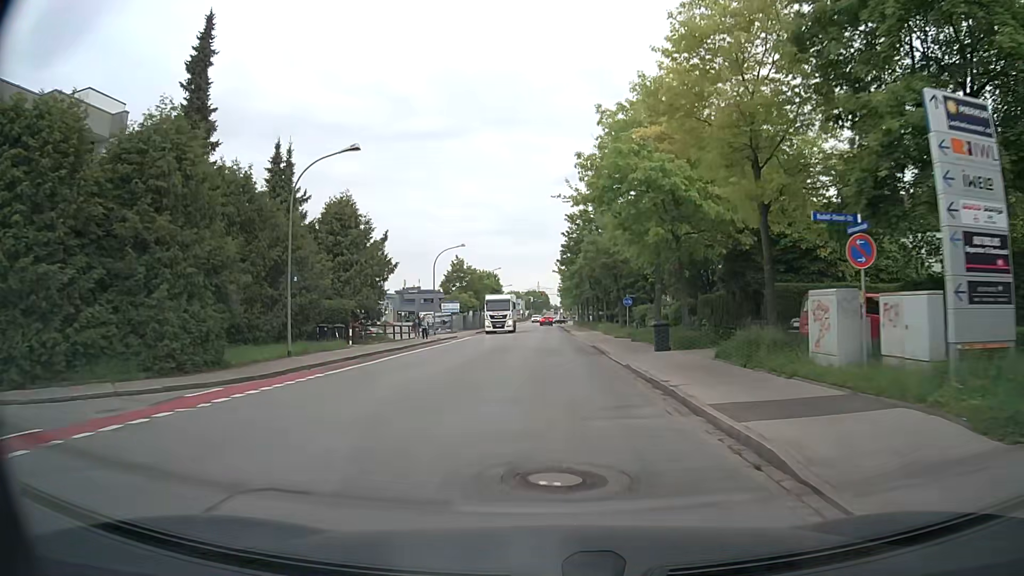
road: tertiary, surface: asphalt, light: Day
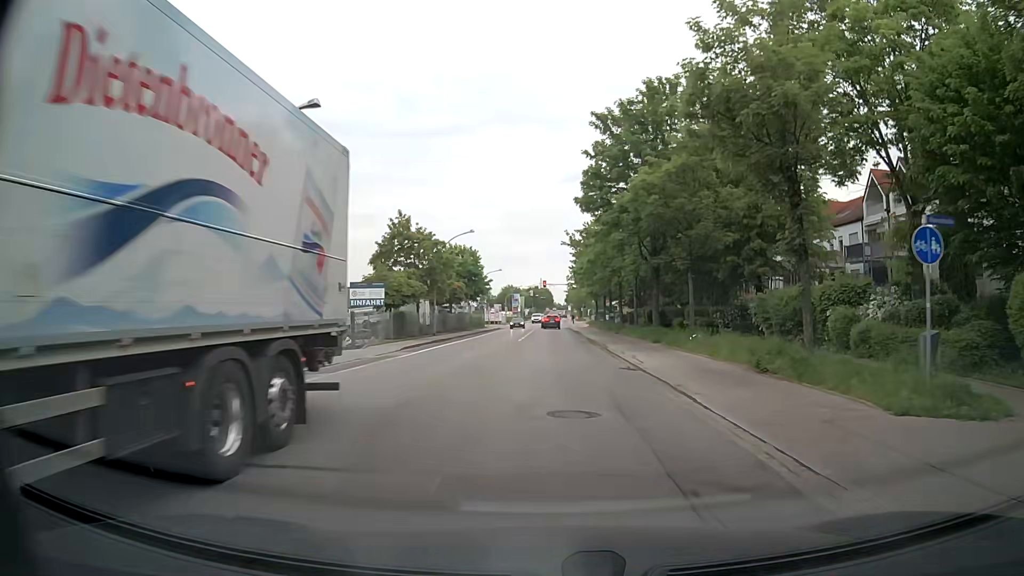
(-0.4, +36.9) m; 0°
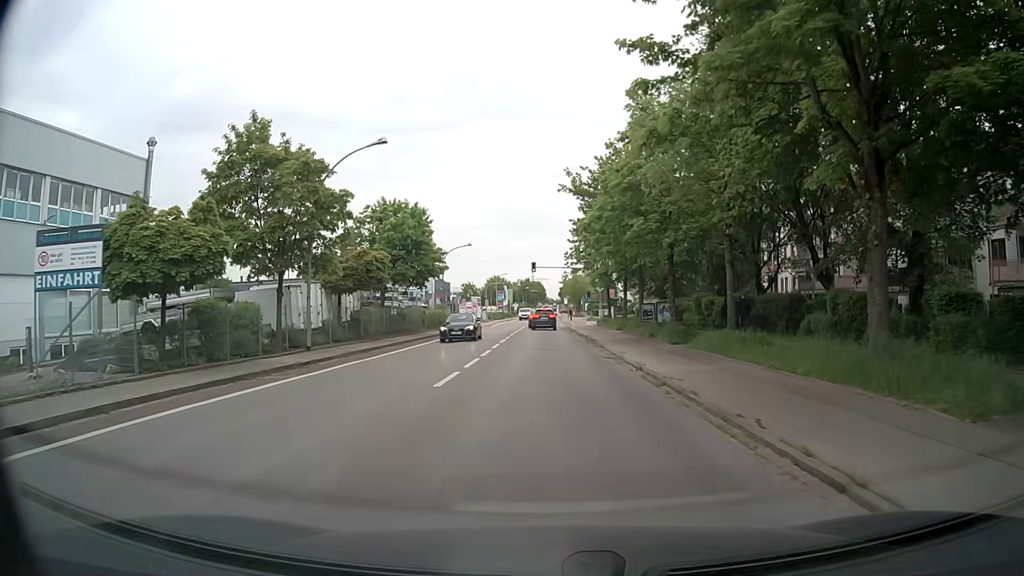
(+0.1, +25.9) m; +1°
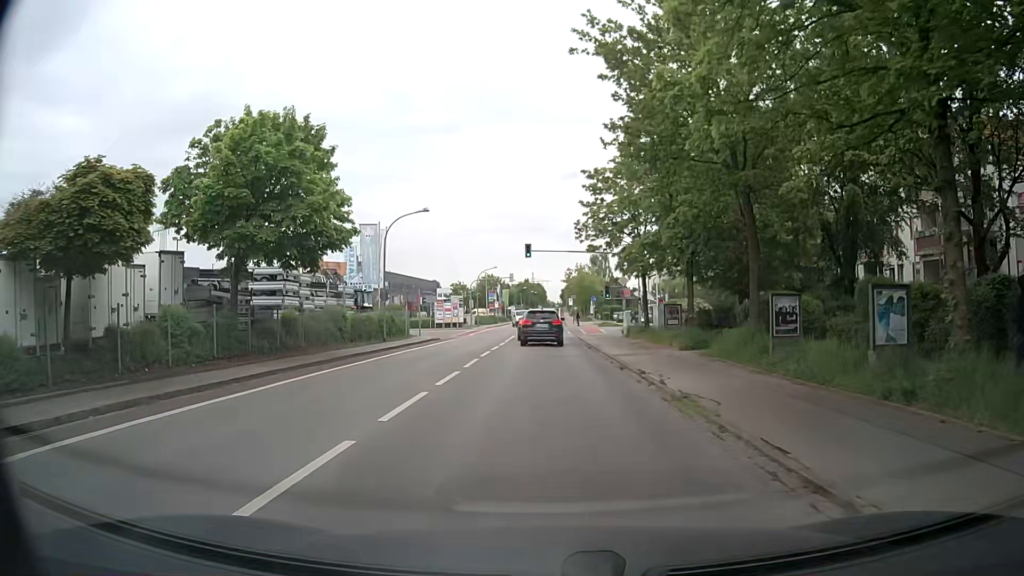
(-0.3, +21.3) m; -1°
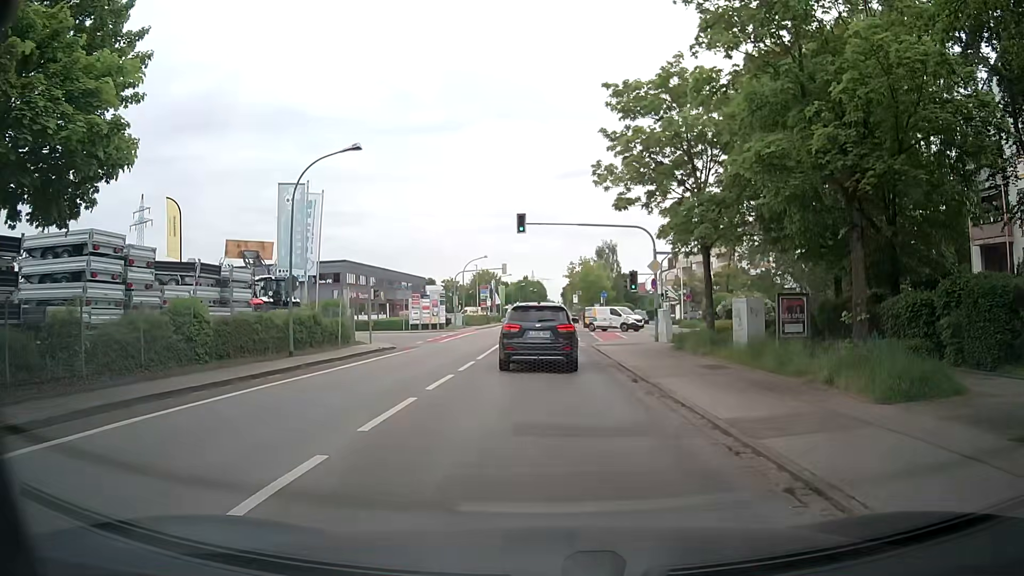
(+0.1, +14.1) m; +1°
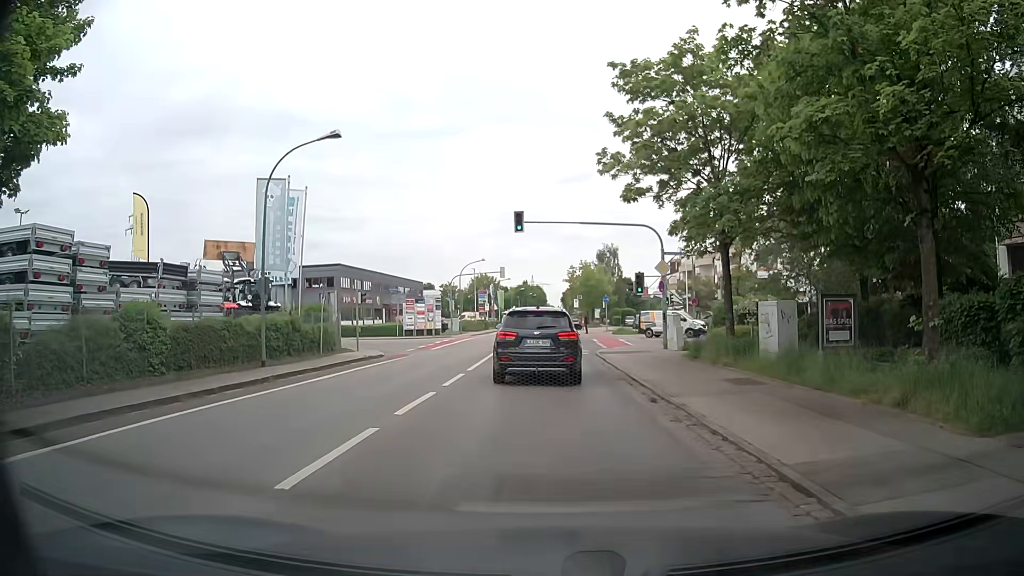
(0.0, +2.4) m; -1°
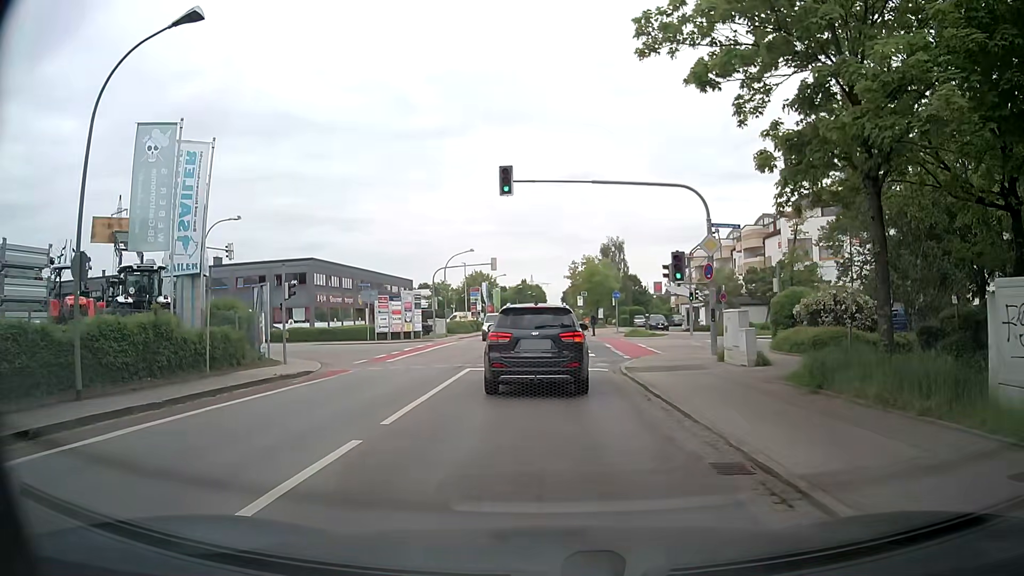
(+0.1, +9.9) m; 0°
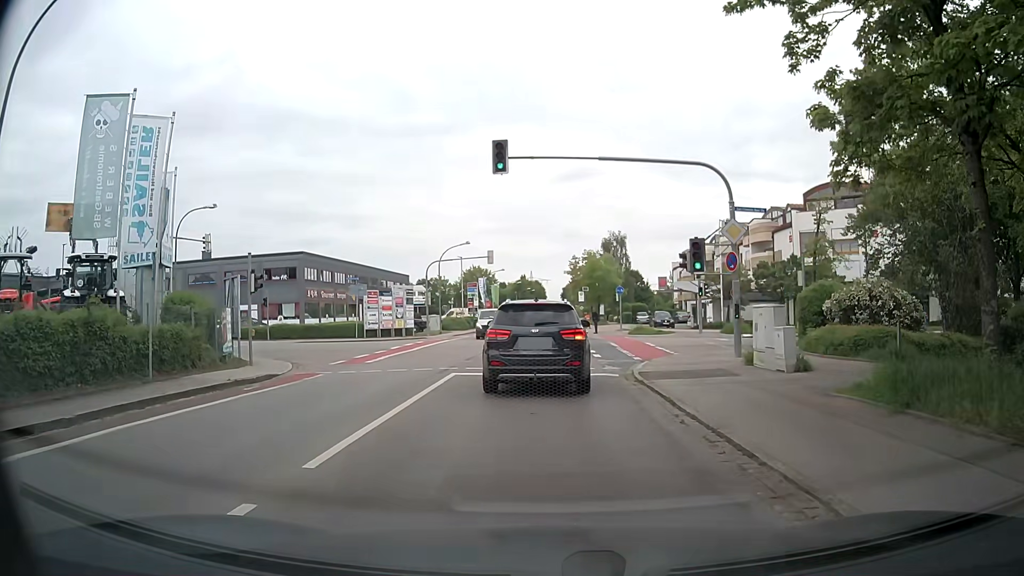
(0.0, +3.0) m; +1°
(0, +10) (0, +20) (+4, +29) (+12, +34) (+22, +35) (+32, +35) (+42, +35) (+52, +34) (+62, +32) (+72, +29) m
